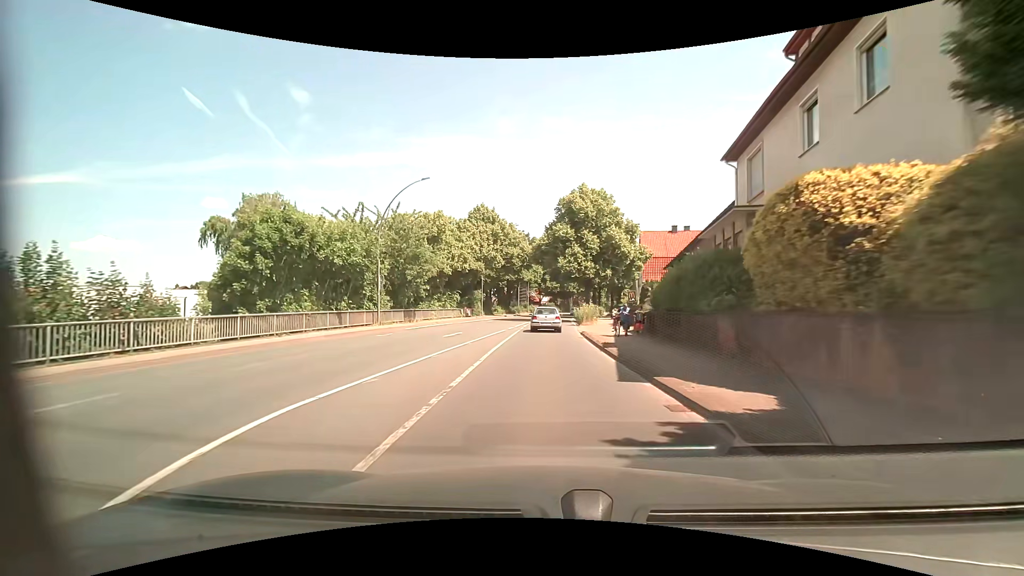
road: primary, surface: asphalt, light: Day
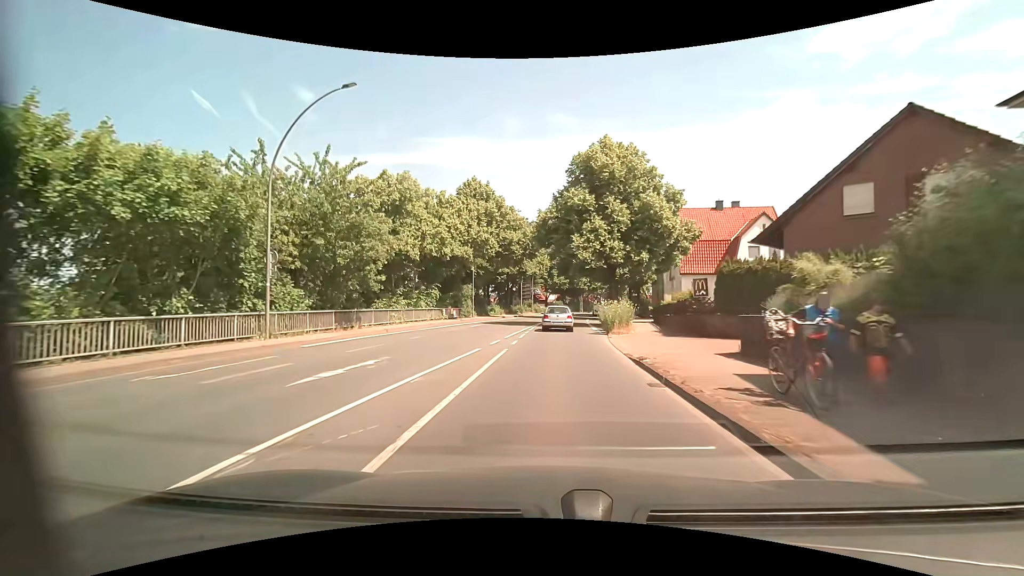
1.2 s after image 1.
(-0.1, +14.3) m; -1°
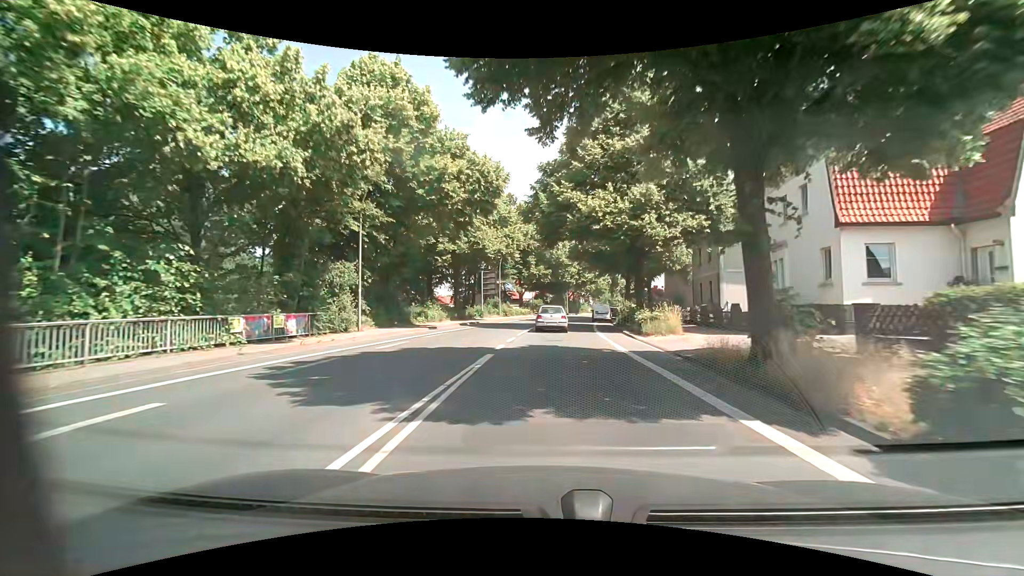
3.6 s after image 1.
(+0.4, +28.4) m; +3°
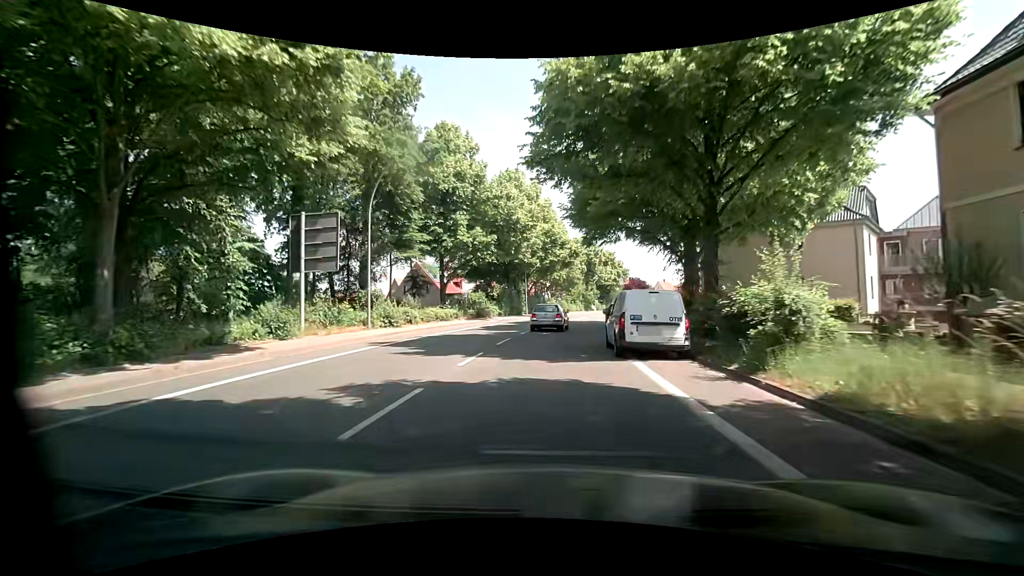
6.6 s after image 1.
(+1.2, +34.7) m; +3°
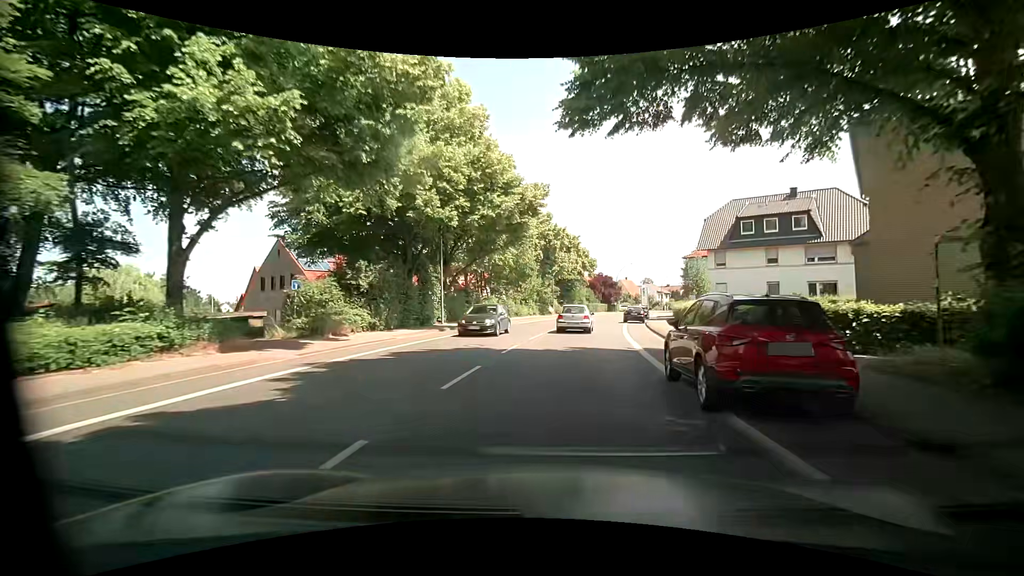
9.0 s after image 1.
(+1.5, +26.8) m; +6°
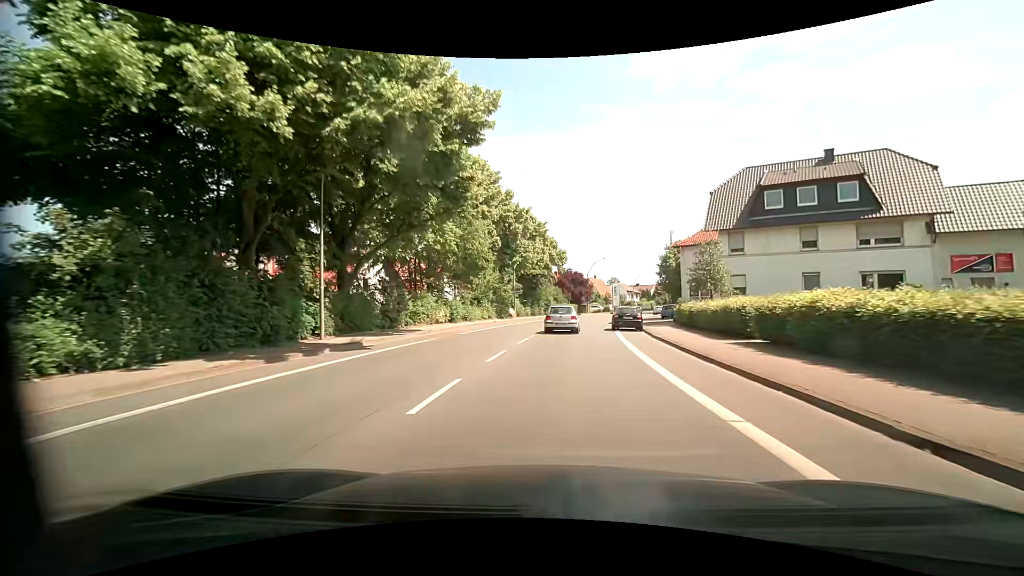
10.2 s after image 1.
(+0.6, +13.4) m; +5°
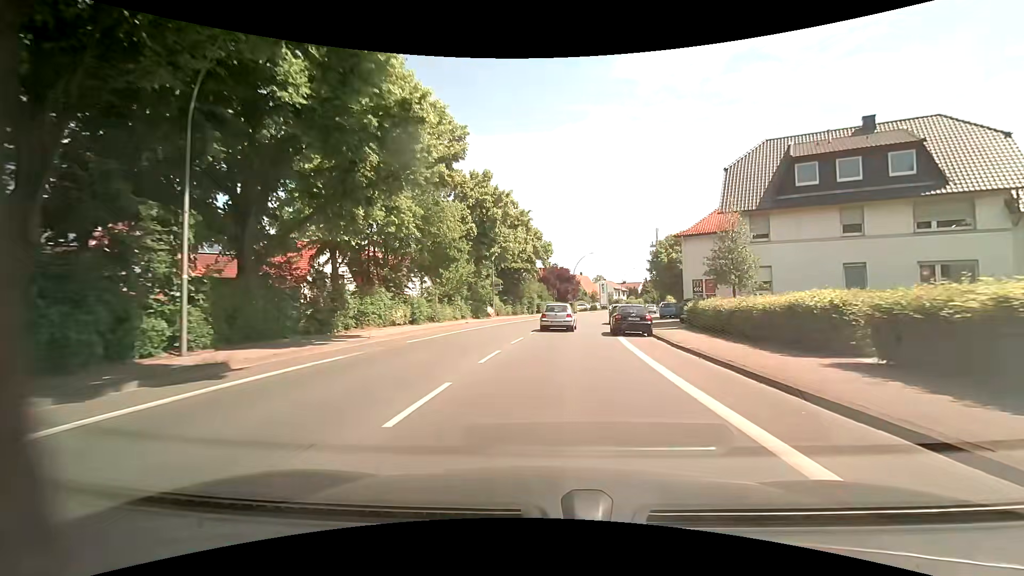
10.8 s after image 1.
(+0.1, +6.8) m; +1°
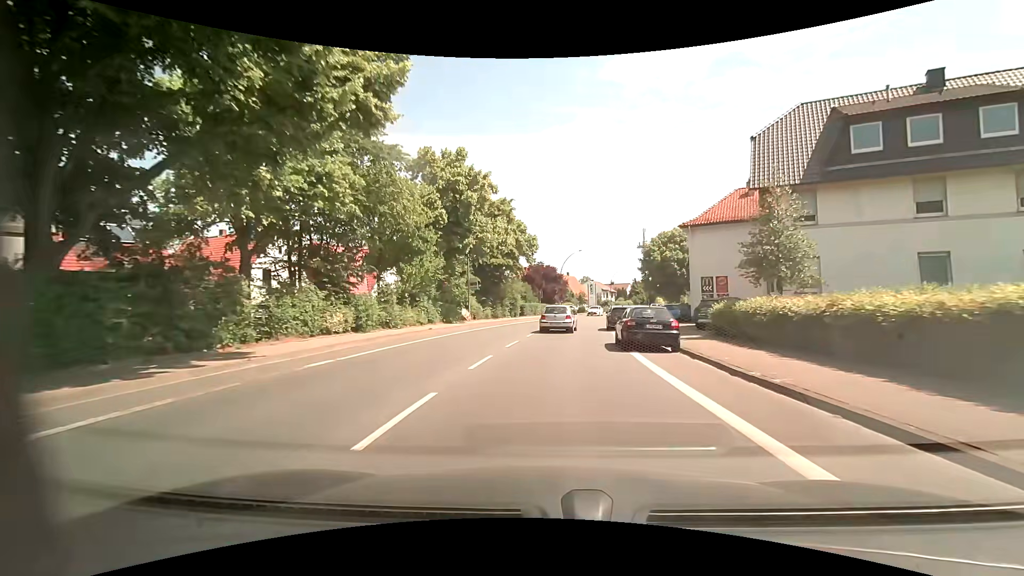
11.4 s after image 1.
(+0.1, +6.8) m; +2°
(0, +10) (+1, +20) (+2, +30) (+3, +40) (+4, +50) (+7, +59) (+9, +69) (+12, +79) (+15, +88) (+18, +98) m
